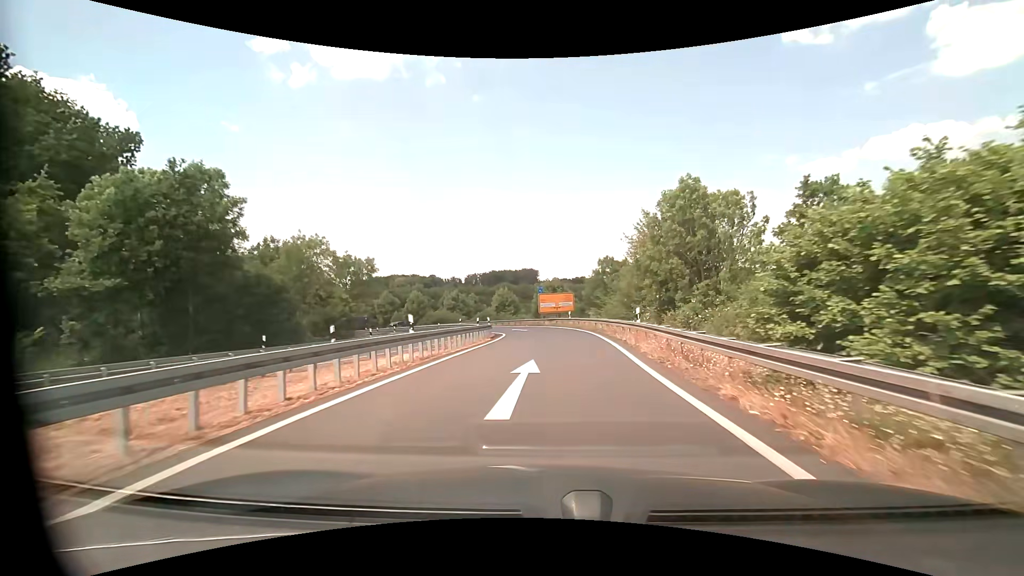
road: motorway_link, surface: asphalt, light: Day
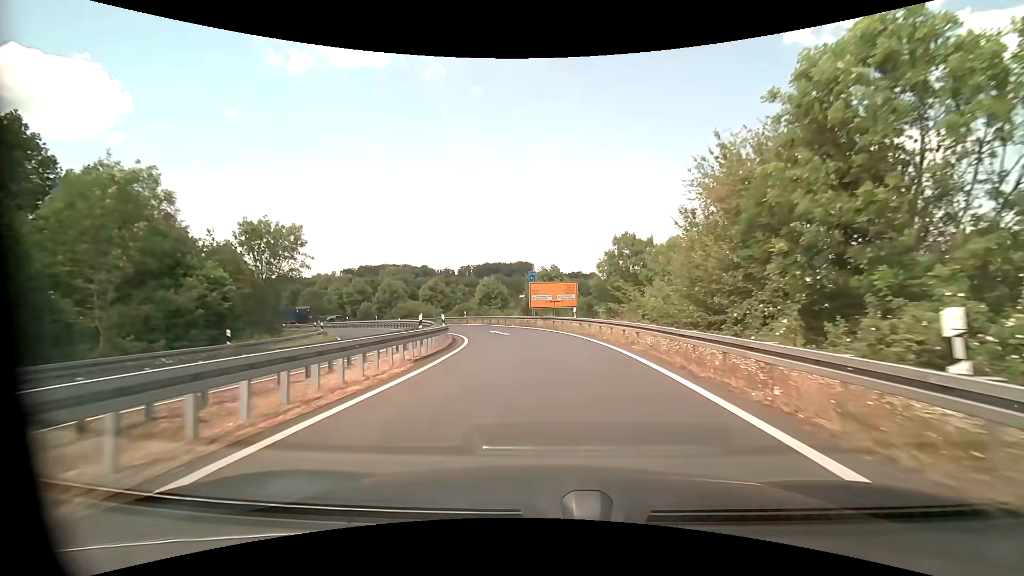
(+0.2, +15.5) m; +1°
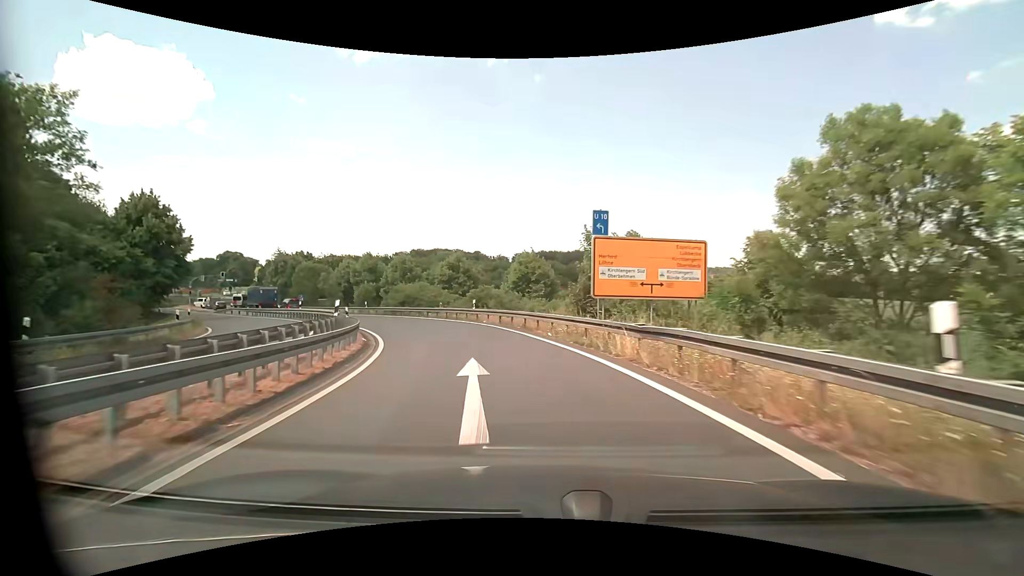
(-0.6, +24.2) m; -6°
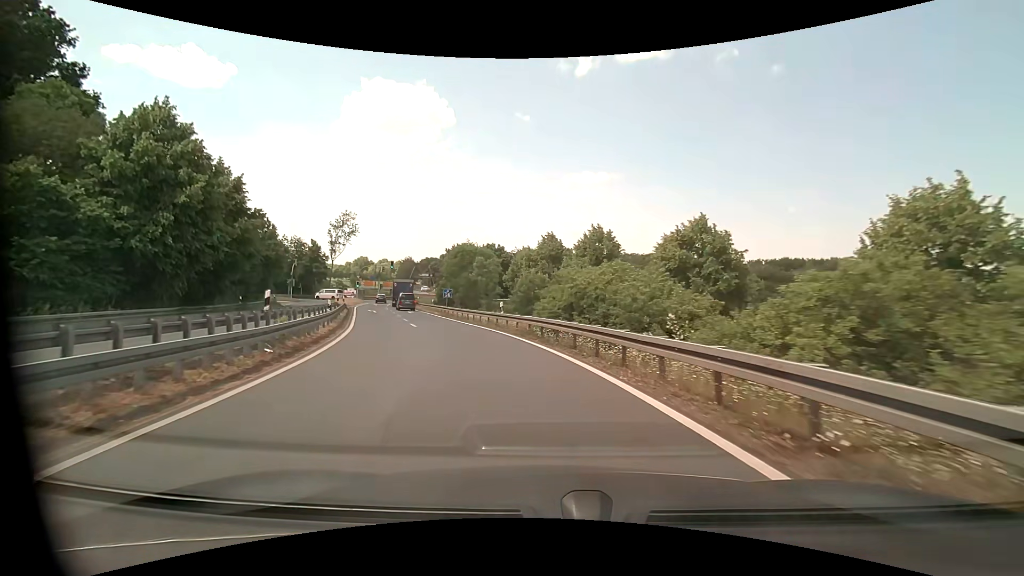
(-5.6, +28.8) m; -24°
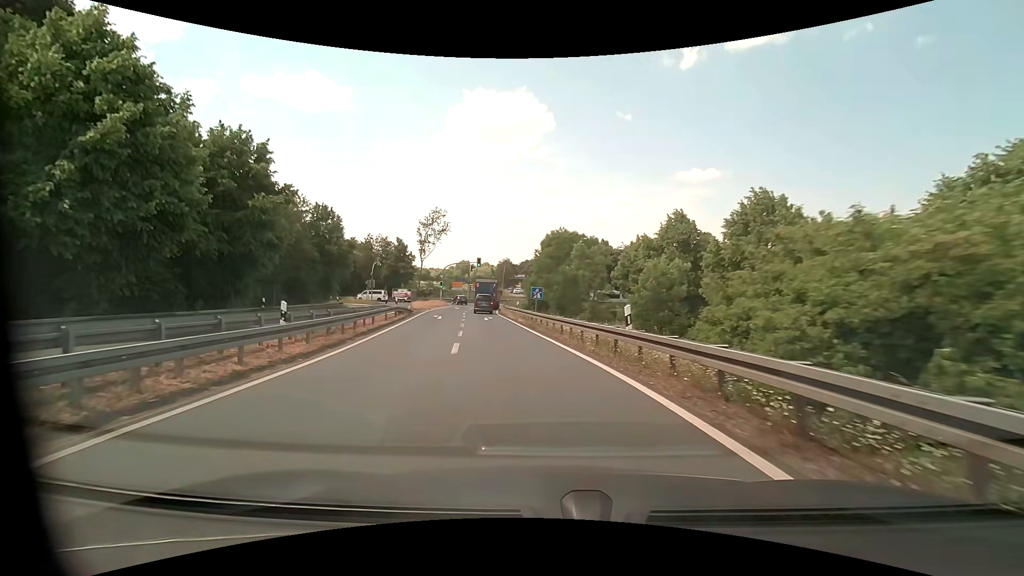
(-1.3, +12.8) m; -12°
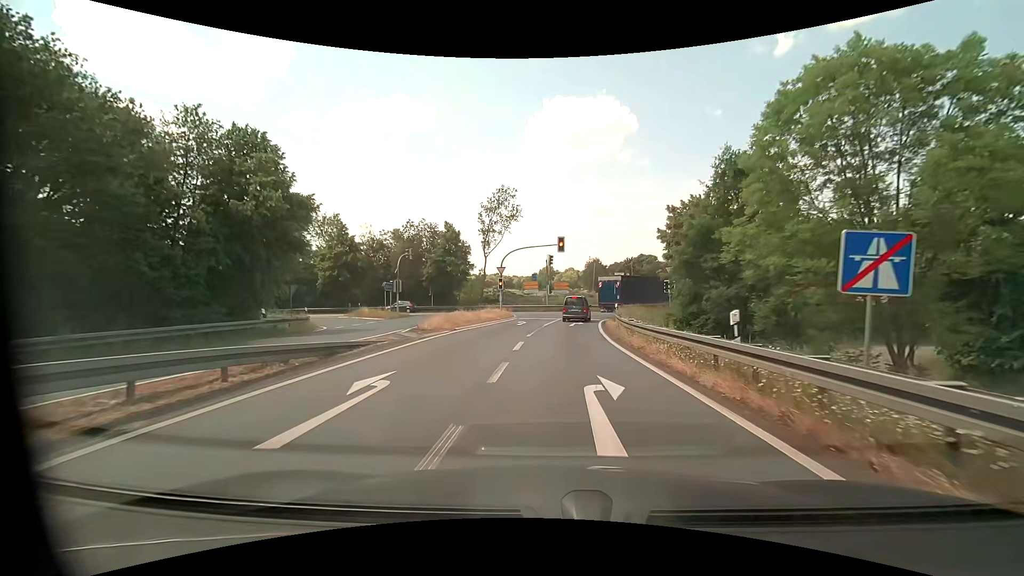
(-3.6, +28.5) m; -11°
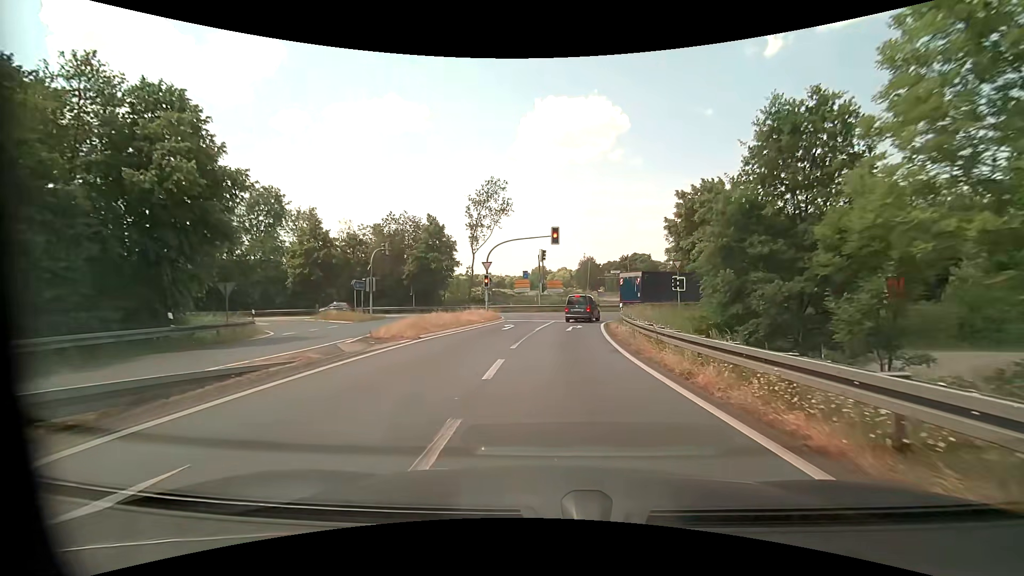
(+0.1, +5.4) m; +1°
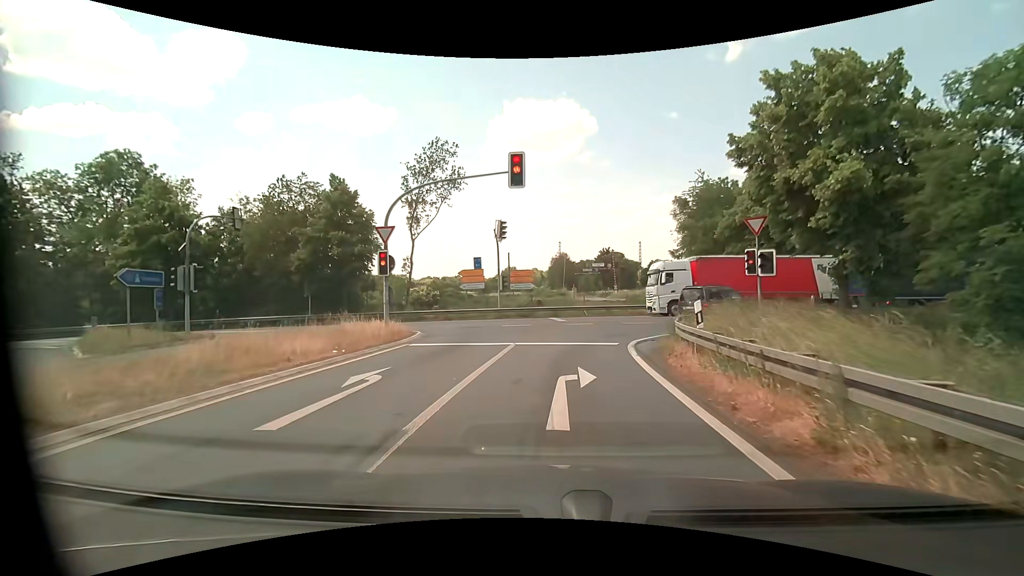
(+0.7, +18.9) m; +3°
(0, +10) (+2, +20) (+8, +28) (+17, +31) (+27, +32) (+37, +32) (+47, +33) (+57, +34) (+67, +34) (+77, +35) m
